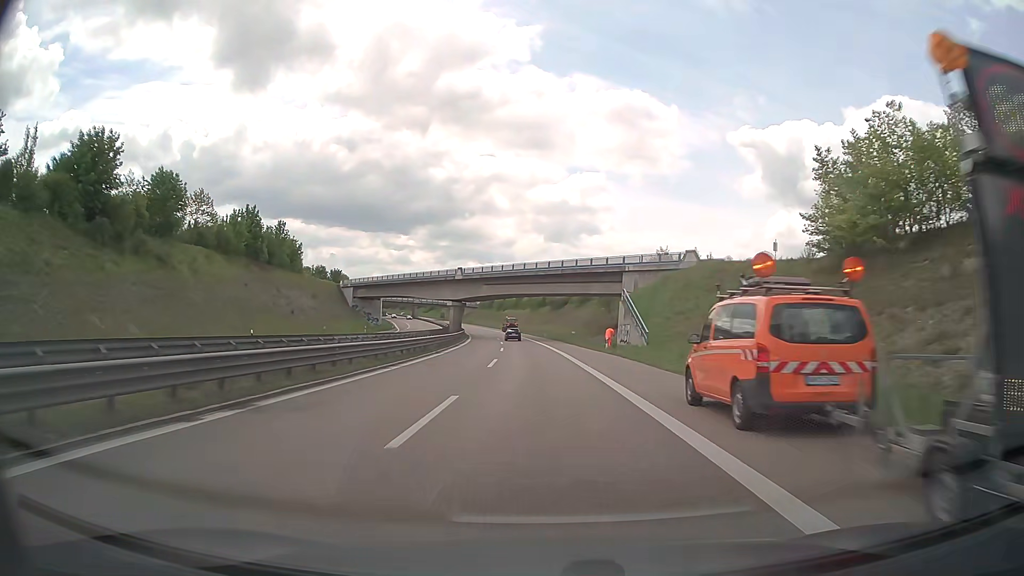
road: trunk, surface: asphalt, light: Day
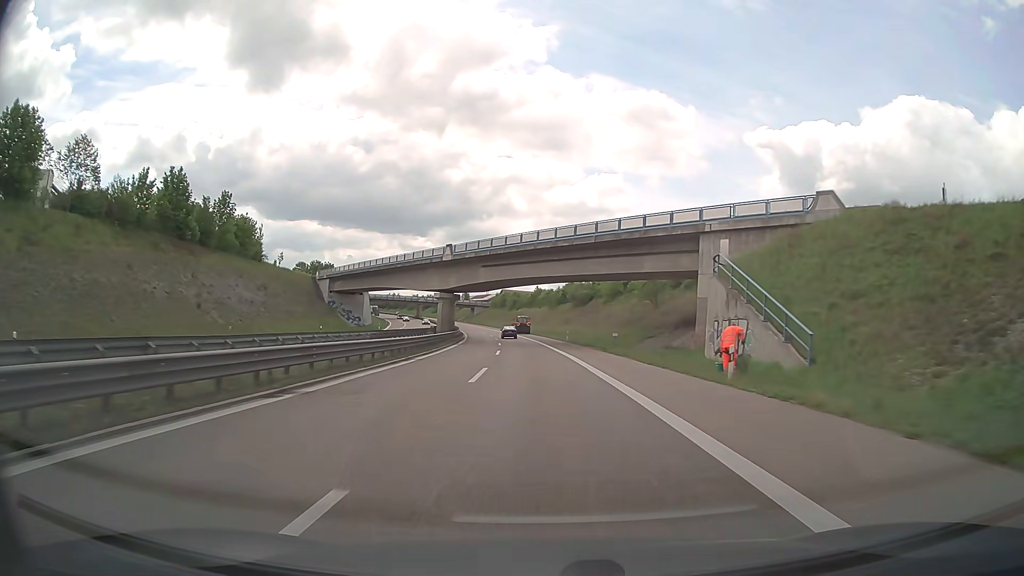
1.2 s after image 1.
(-0.4, +26.4) m; -2°
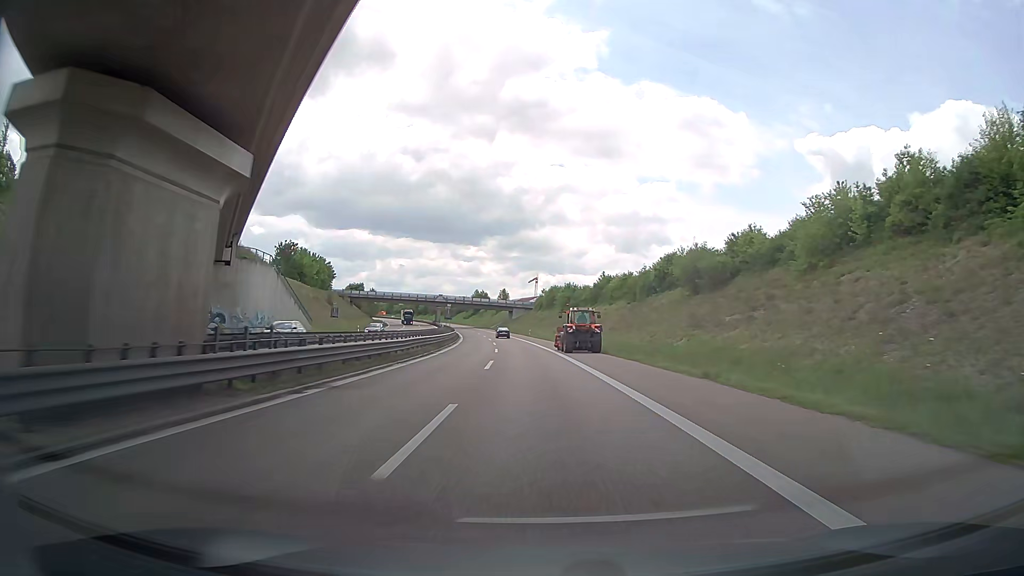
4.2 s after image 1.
(-2.8, +65.0) m; -5°
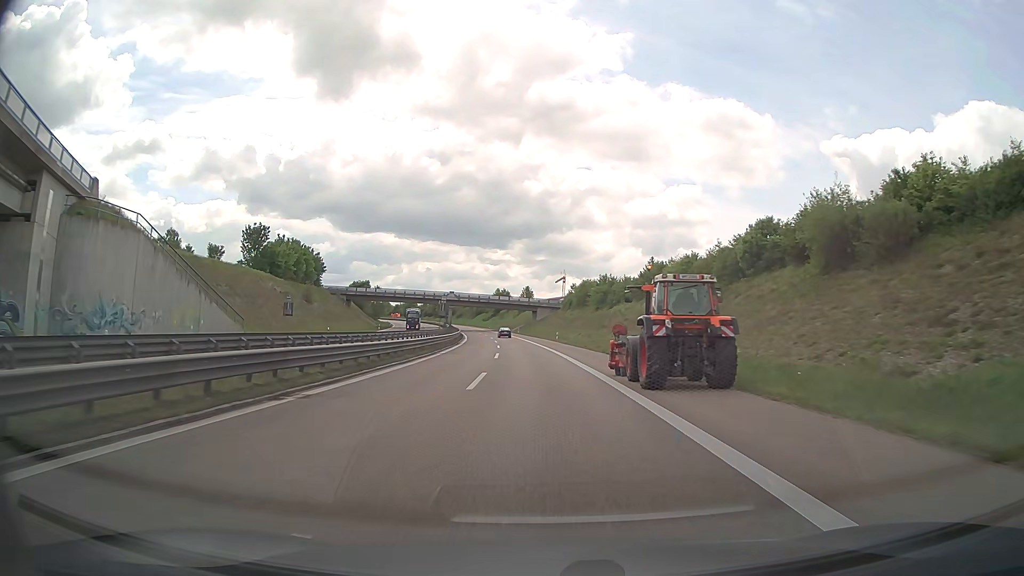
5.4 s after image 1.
(-0.4, +26.3) m; -2°
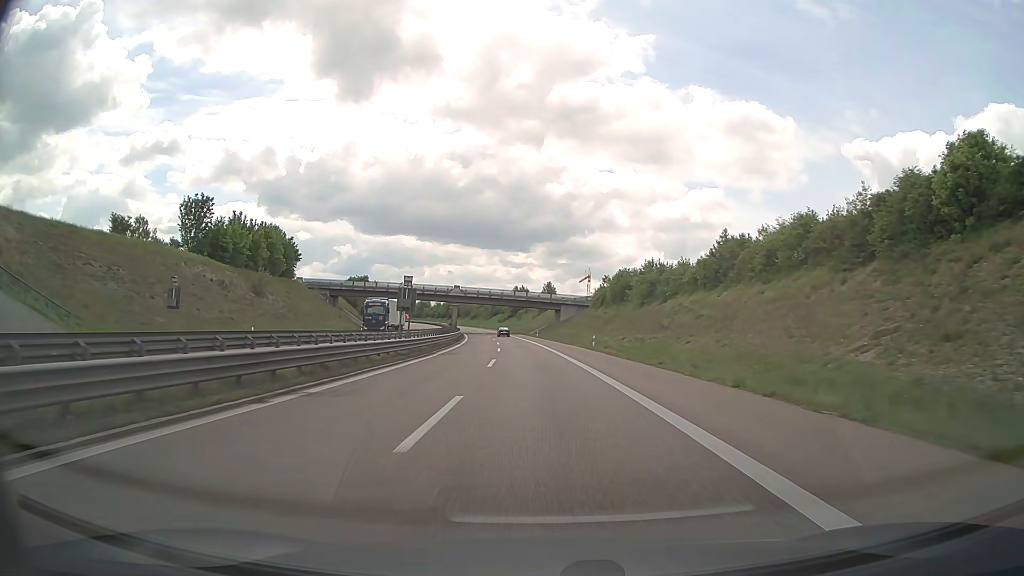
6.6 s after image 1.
(-0.5, +26.5) m; -2°
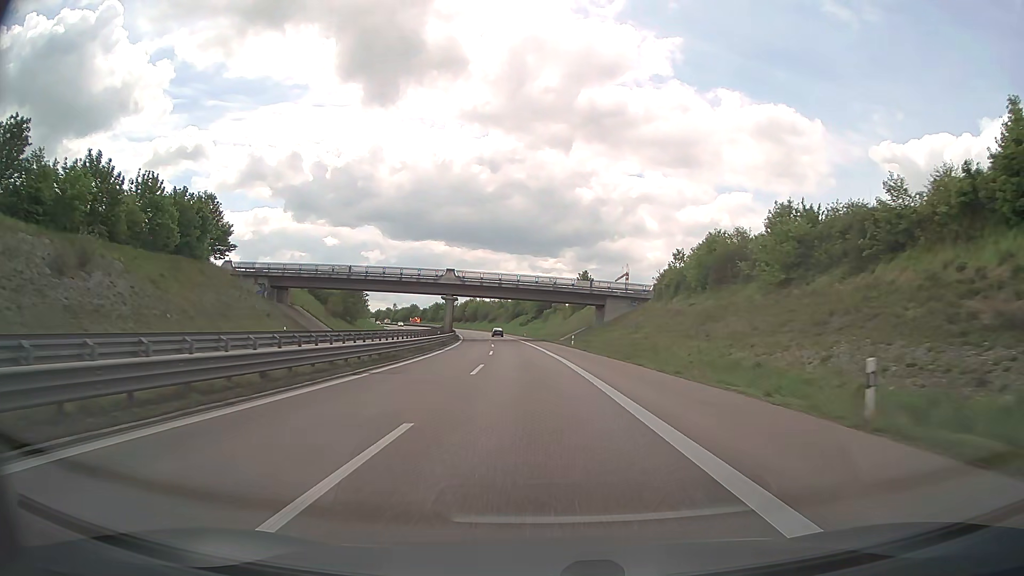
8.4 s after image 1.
(-0.8, +40.2) m; -2°
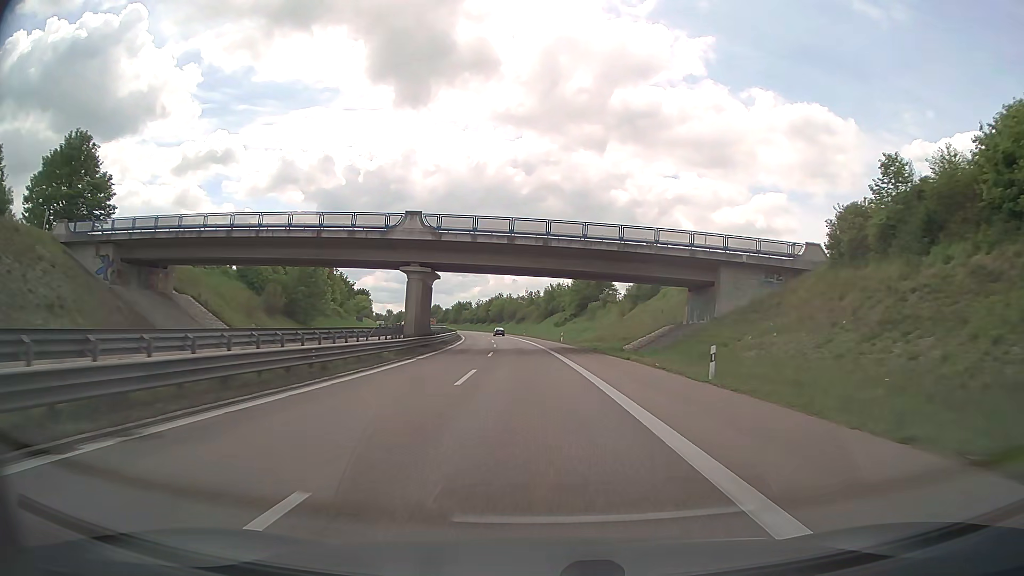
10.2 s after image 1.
(-1.1, +40.6) m; -3°
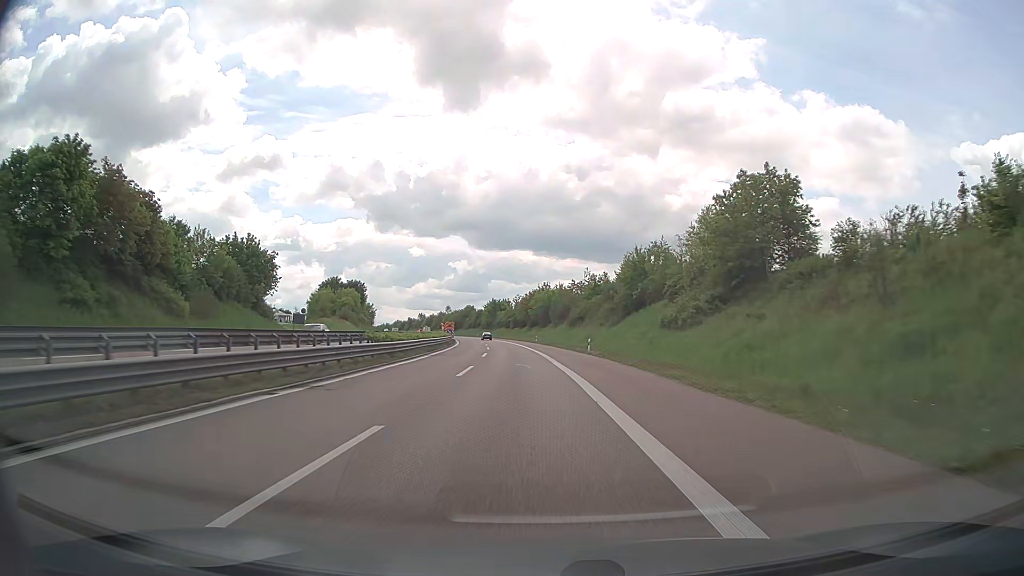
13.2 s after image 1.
(-2.7, +67.9) m; -5°
(0, +10) (0, +20) (-1, +30) (-1, +40) (-2, +50) (-3, +60) (-4, +70) (-5, +80) (-6, +90) (-7, +100) m
